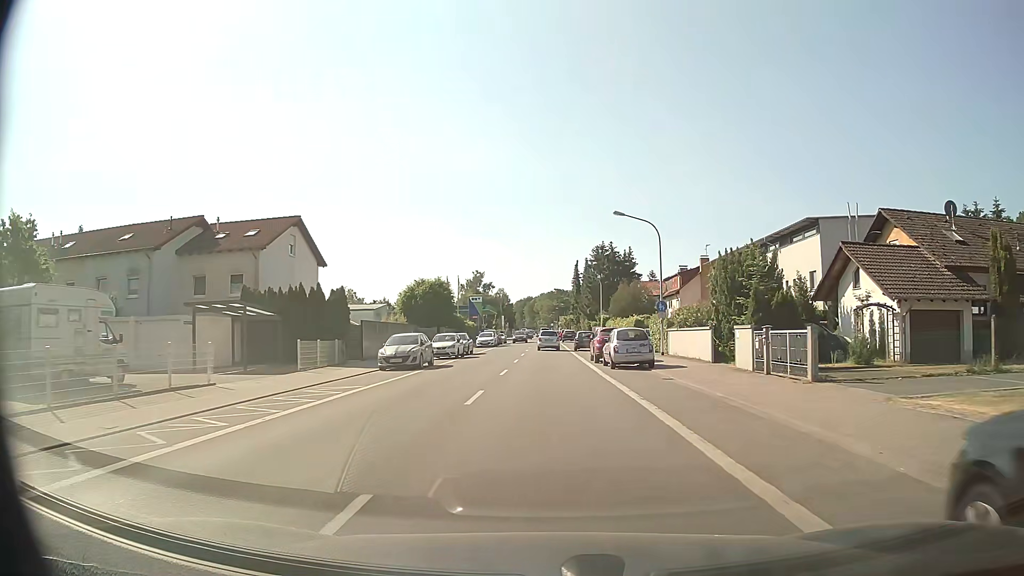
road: primary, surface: asphalt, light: Day
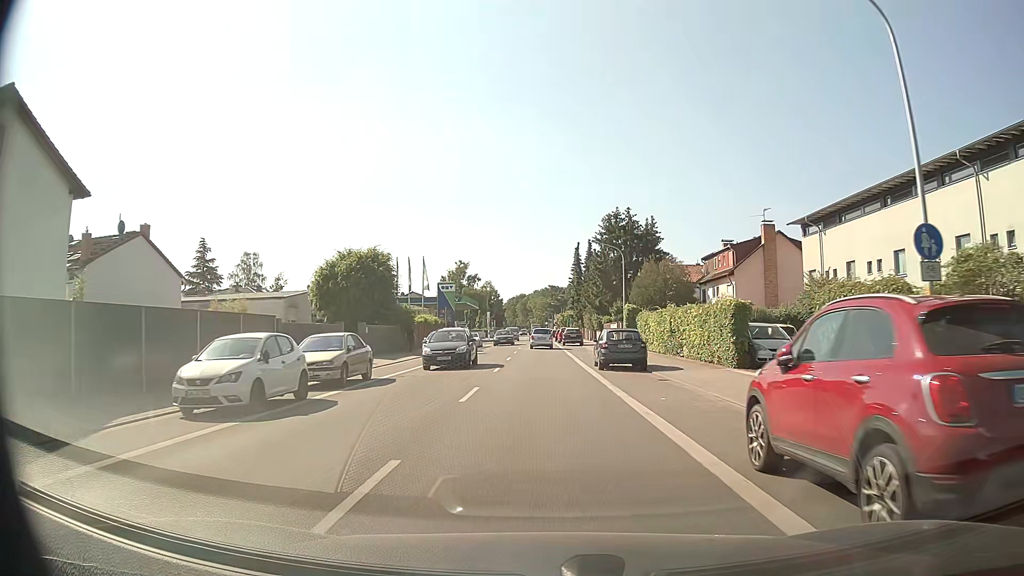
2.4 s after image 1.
(+0.2, +26.5) m; +1°
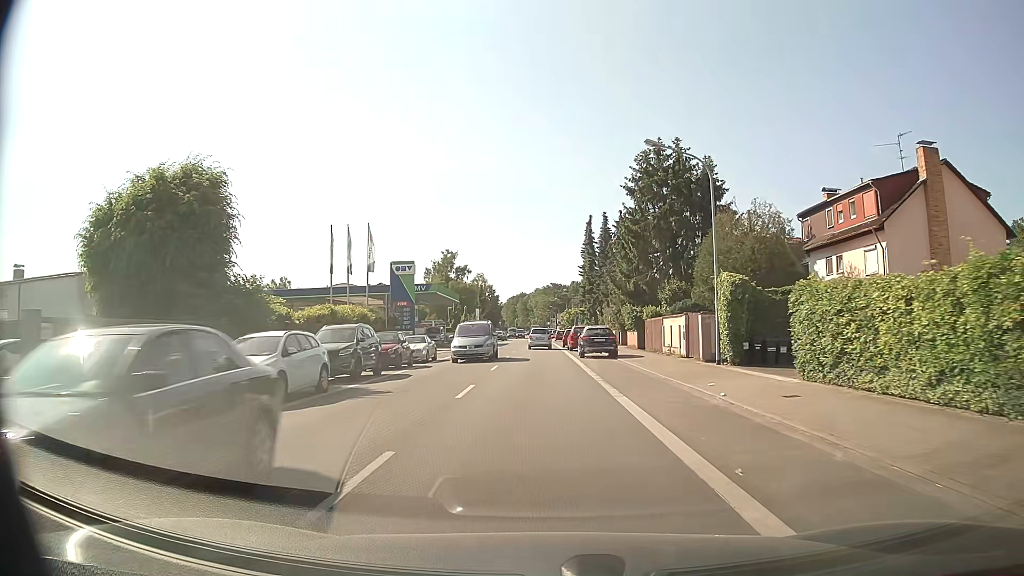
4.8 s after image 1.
(-0.1, +26.5) m; 0°
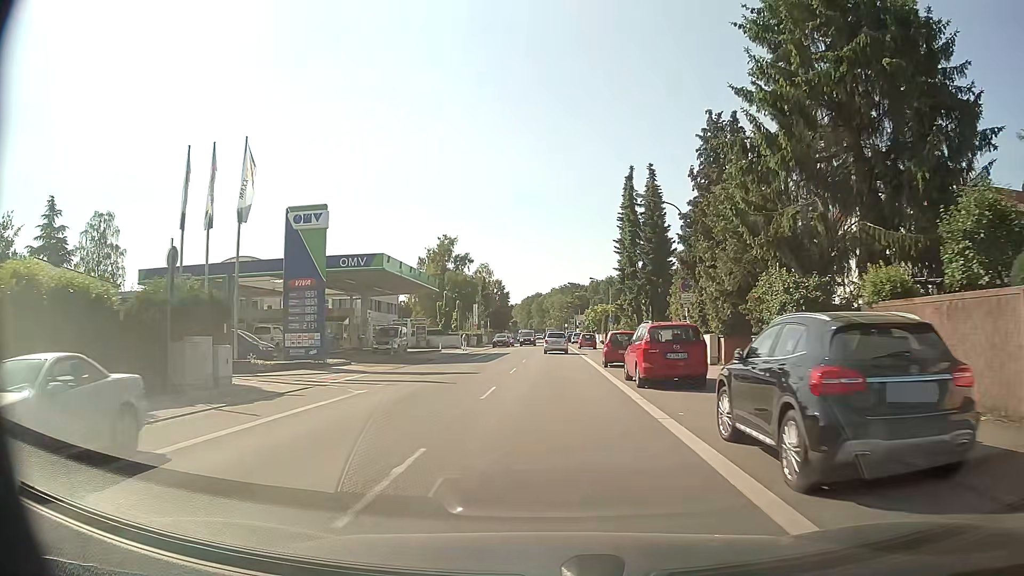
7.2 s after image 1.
(-0.2, +26.8) m; -1°
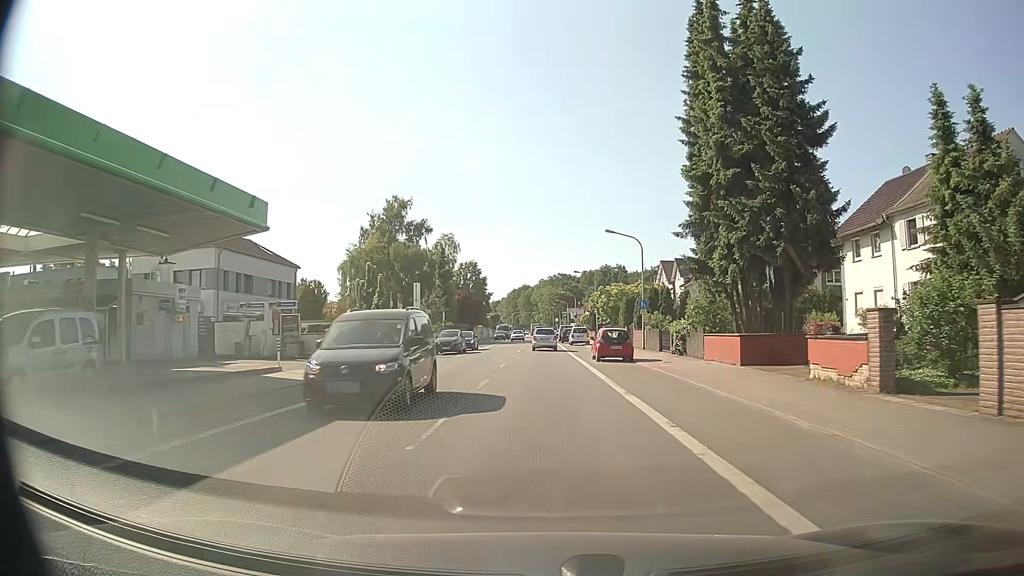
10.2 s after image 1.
(+0.3, +33.3) m; +1°
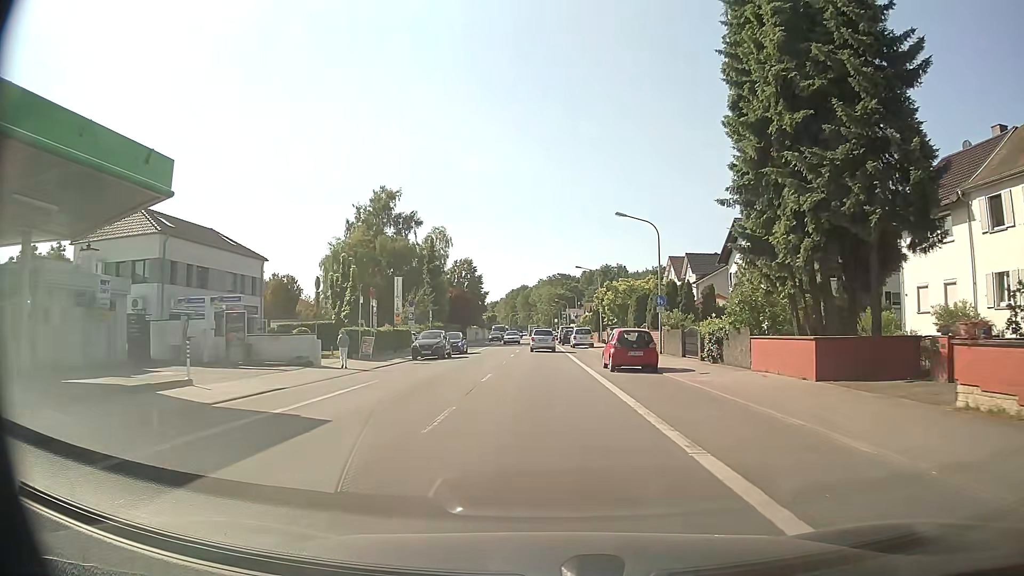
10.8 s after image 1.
(0.0, +6.7) m; 0°
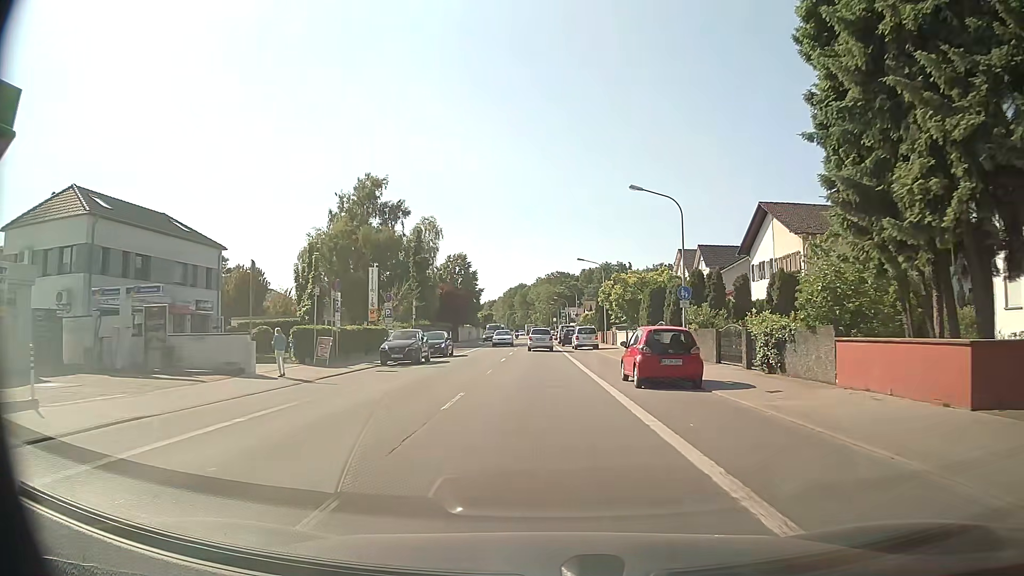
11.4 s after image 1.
(0.0, +6.7) m; 0°
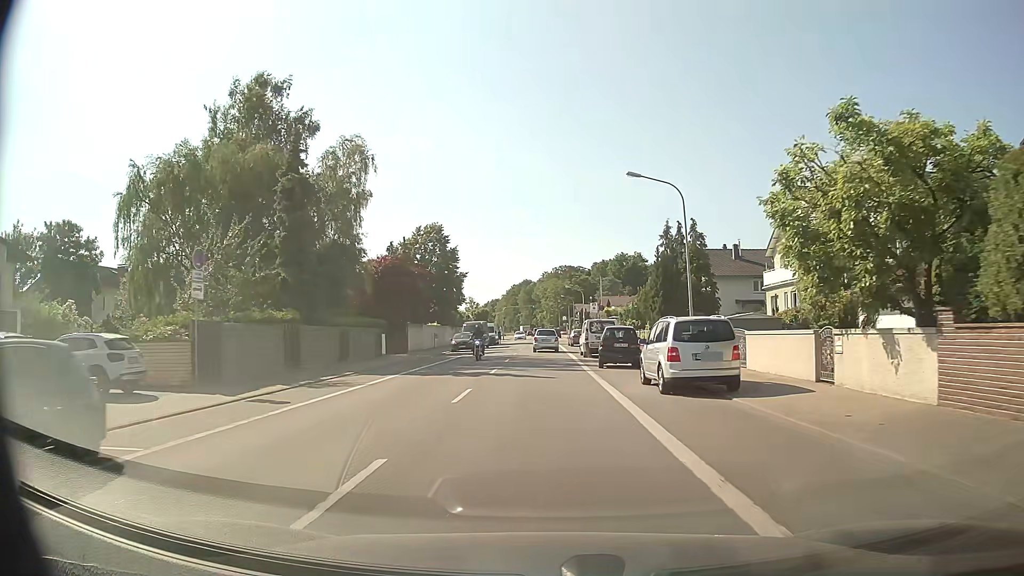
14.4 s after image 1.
(-0.4, +33.9) m; -1°
(0, +10) (0, +20) (0, +30) (0, +40) (0, +50) (0, +60) (0, +70) (0, +80) (0, +90) (0, +100) m
